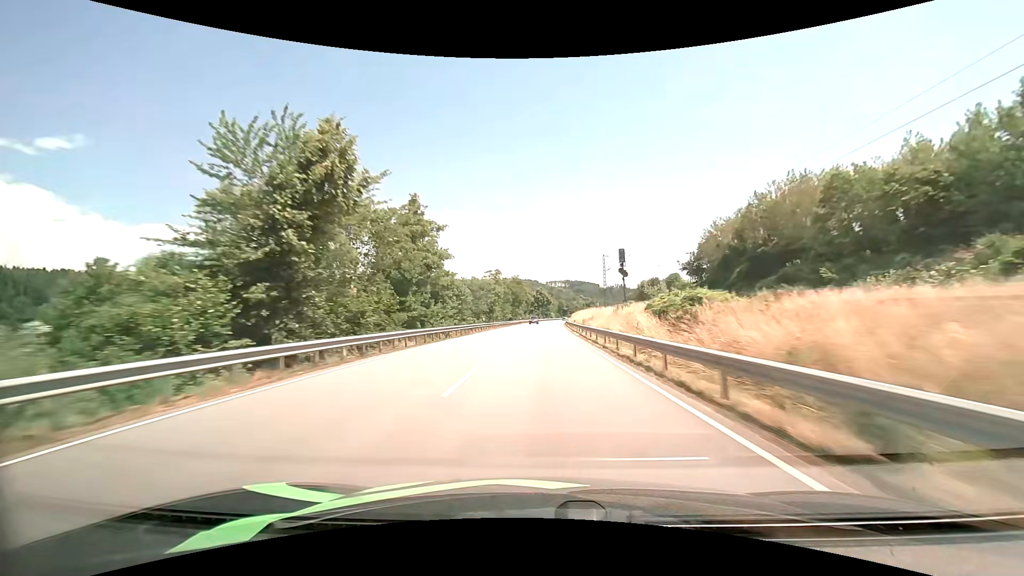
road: primary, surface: asphalt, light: Day
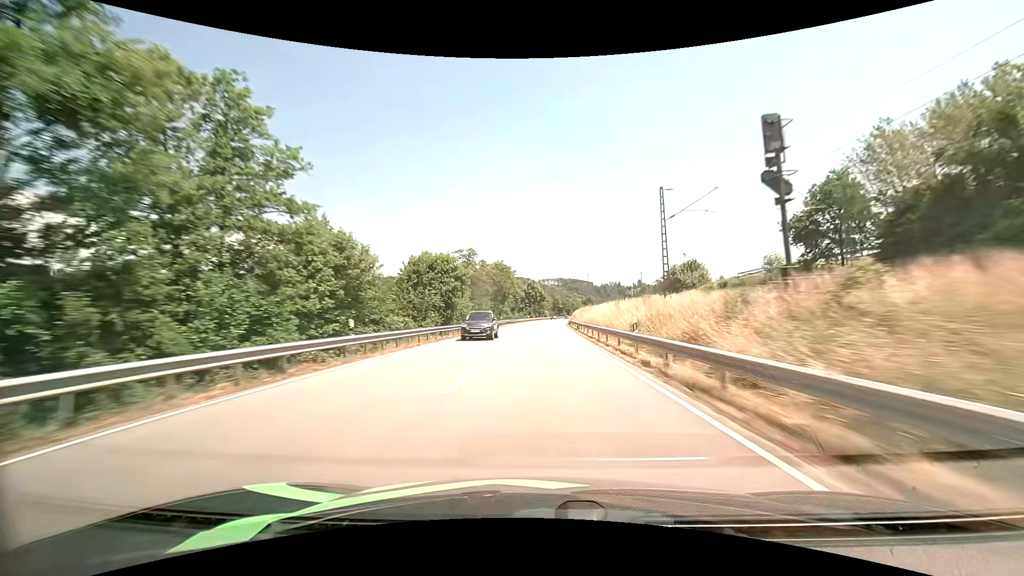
(+0.3, +36.0) m; +1°
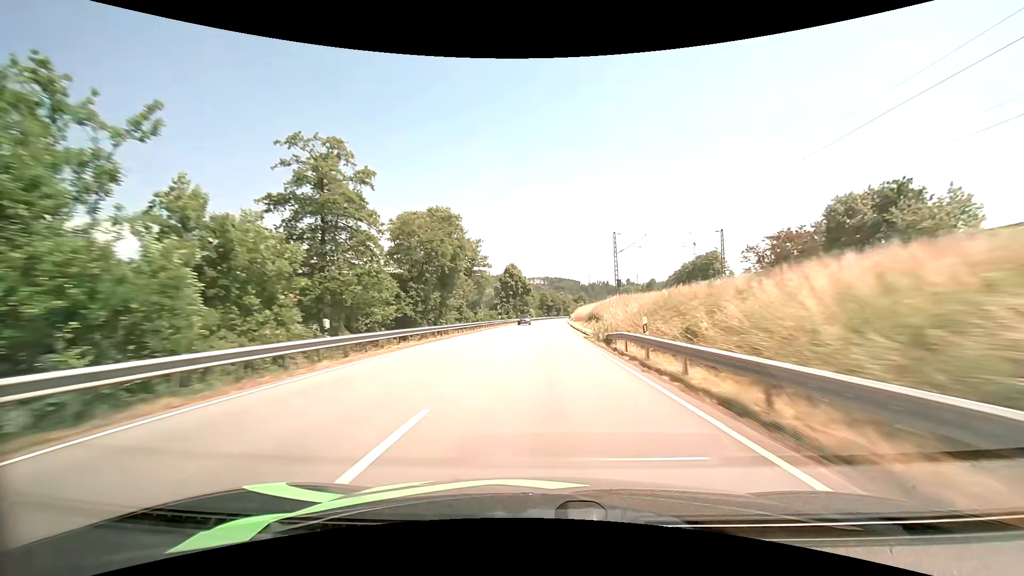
(+0.6, +53.8) m; +2°
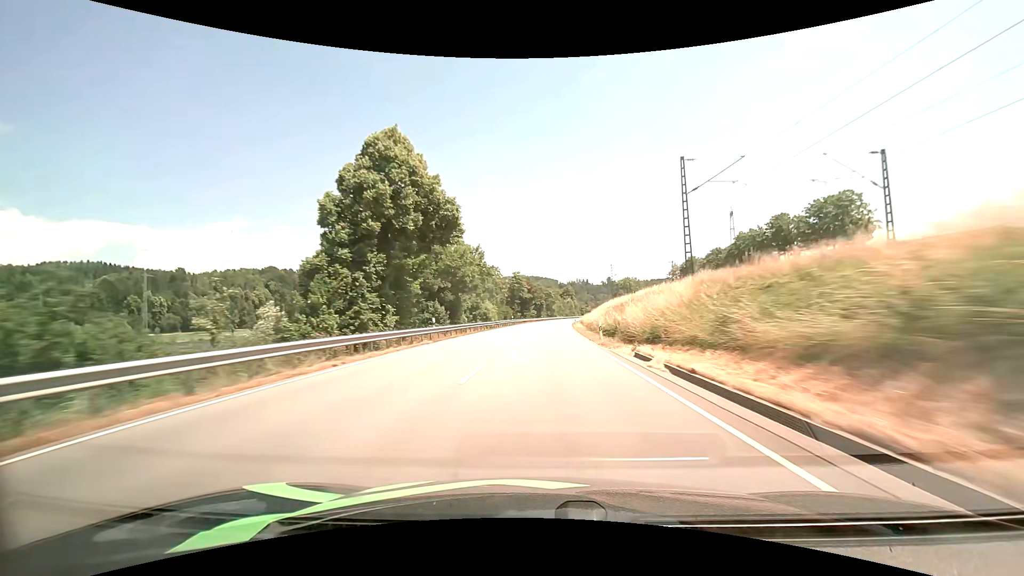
(+2.0, +89.5) m; +3°
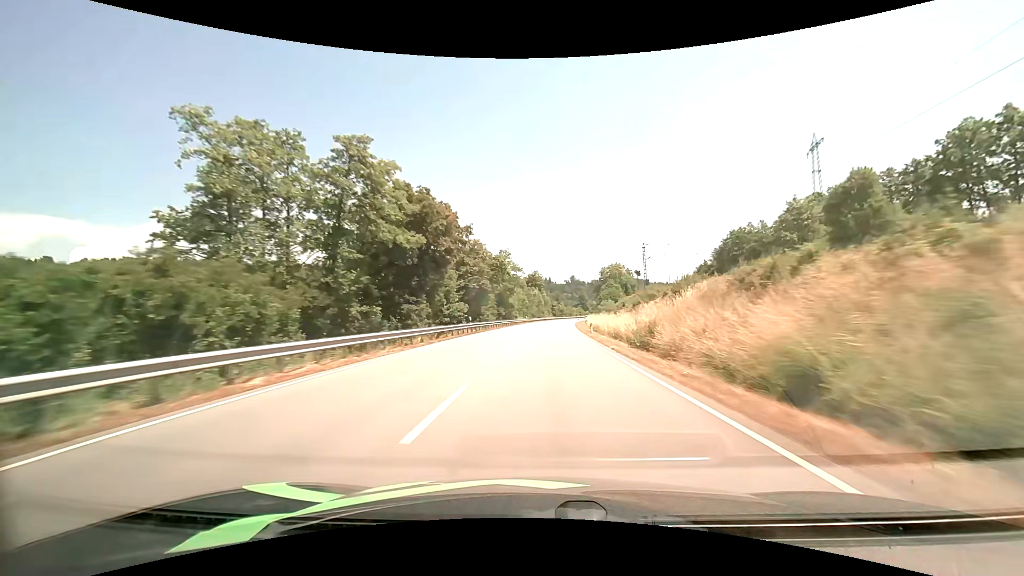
(+3.1, +88.7) m; +4°
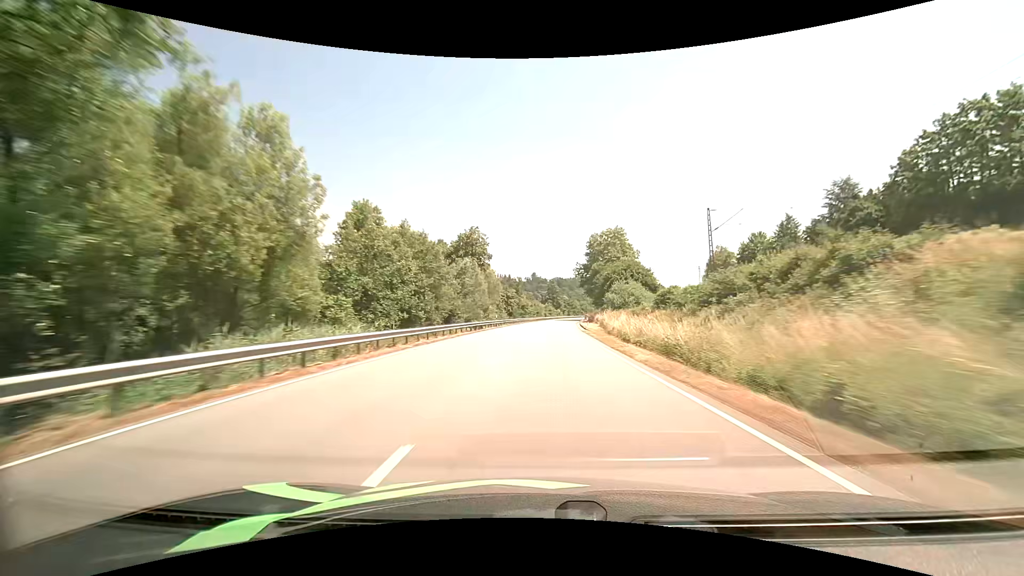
(+3.6, +88.6) m; +5°
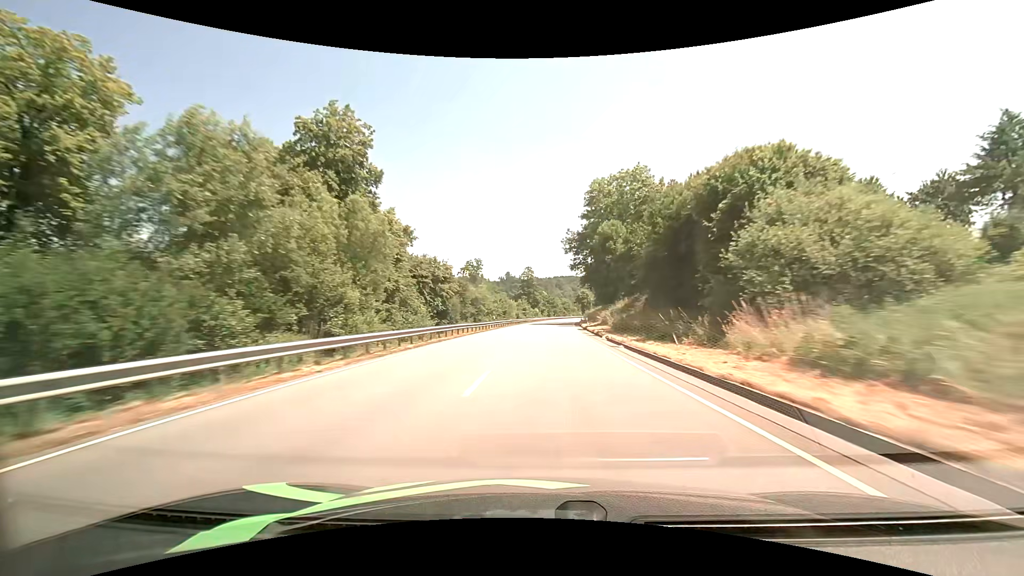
(+1.3, +53.1) m; +3°
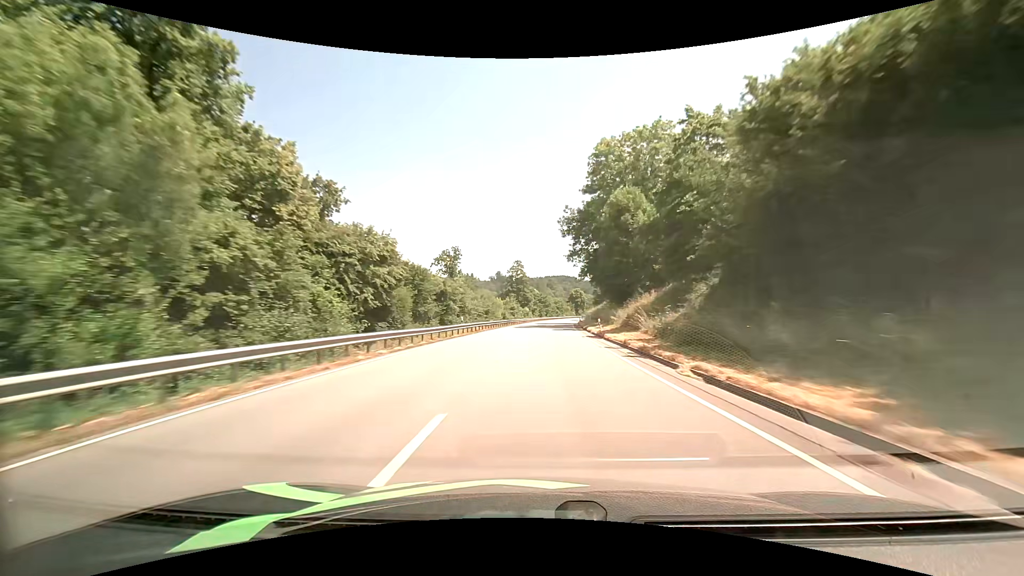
(+0.2, +17.6) m; +1°
(0, +10) (0, +20) (0, +30) (+1, +40) (+1, +50) (+2, +60) (+2, +70) (+3, +80) (+4, +90) (+5, +100) m
